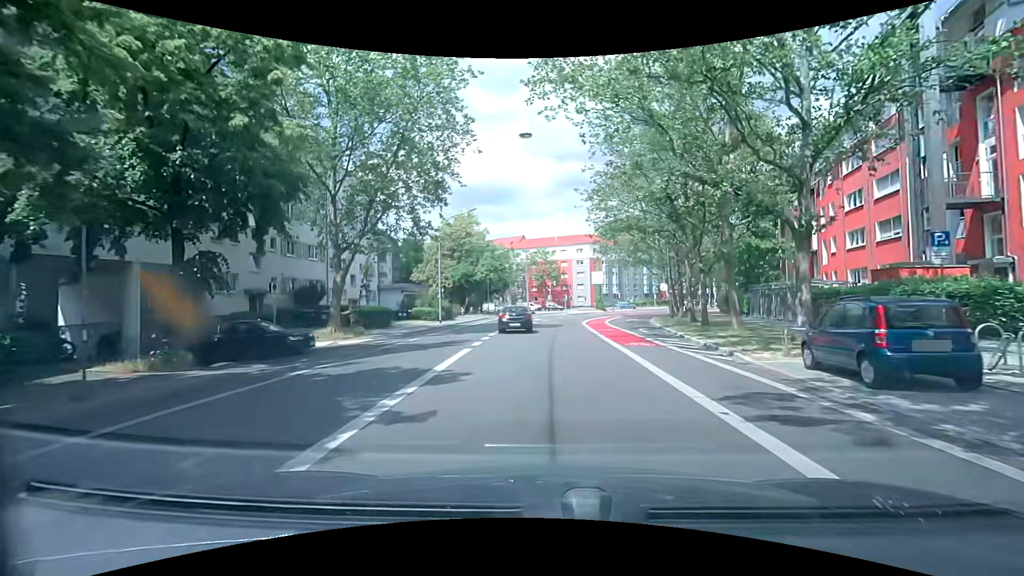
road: secondary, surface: asphalt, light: Day
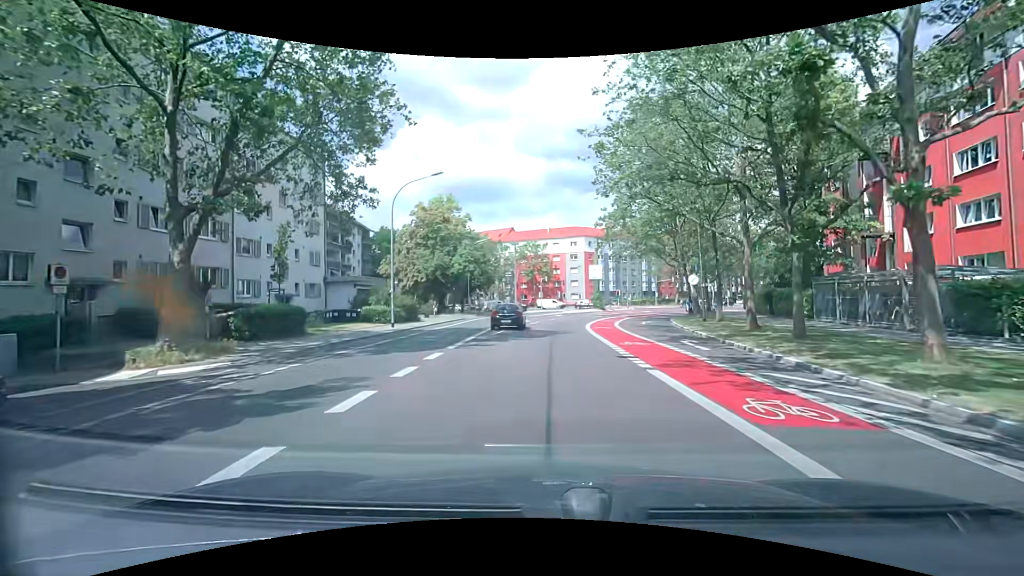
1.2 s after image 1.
(+0.1, +11.0) m; 0°
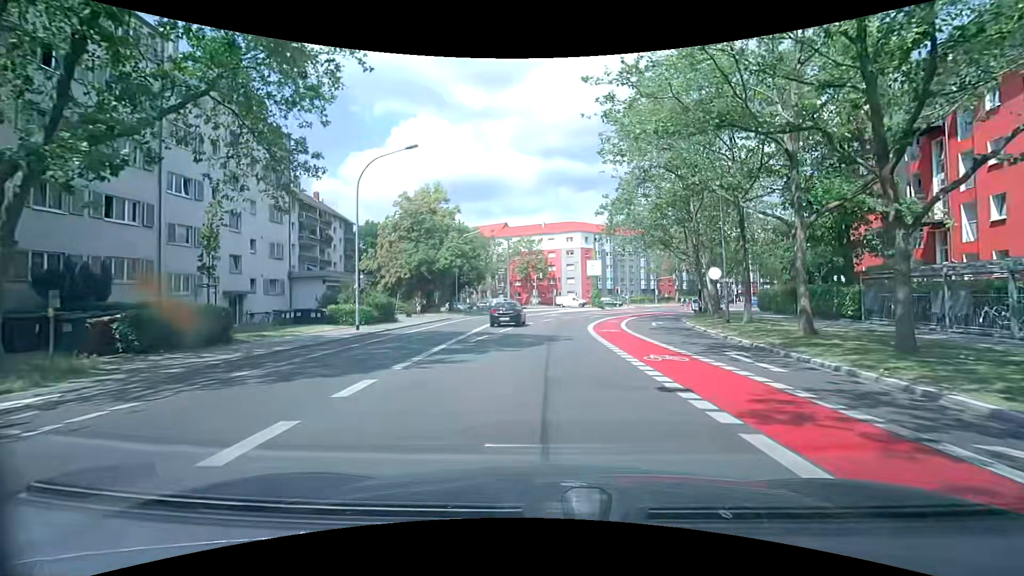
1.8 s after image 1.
(+0.1, +5.1) m; +1°
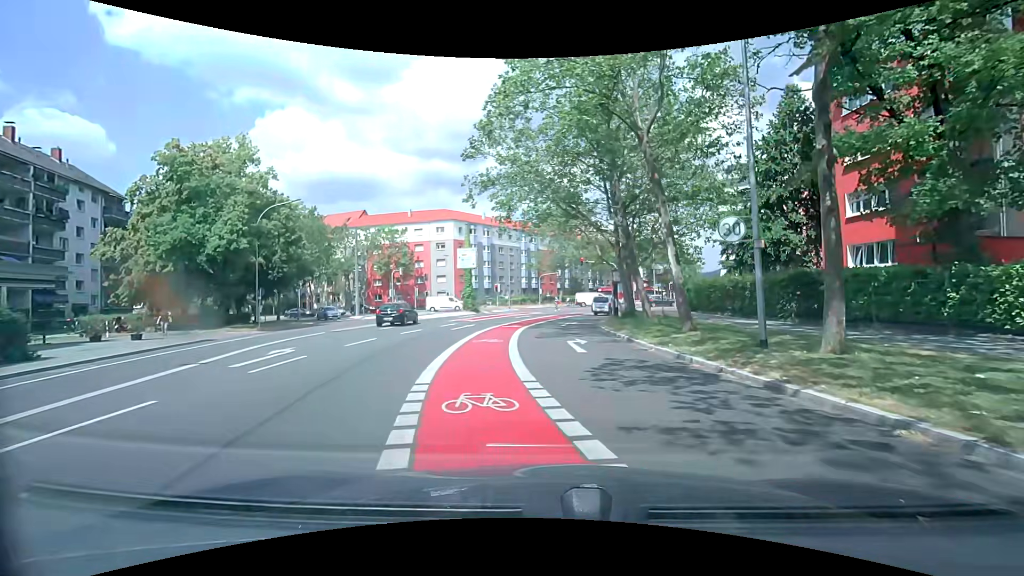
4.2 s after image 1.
(+1.8, +17.5) m; +13°
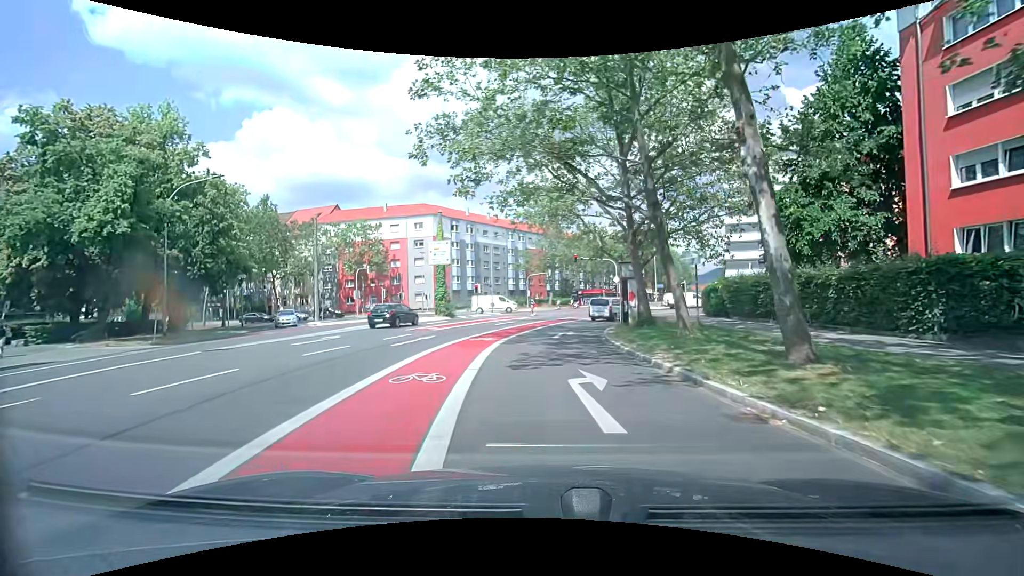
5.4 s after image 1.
(+0.1, +8.1) m; +1°
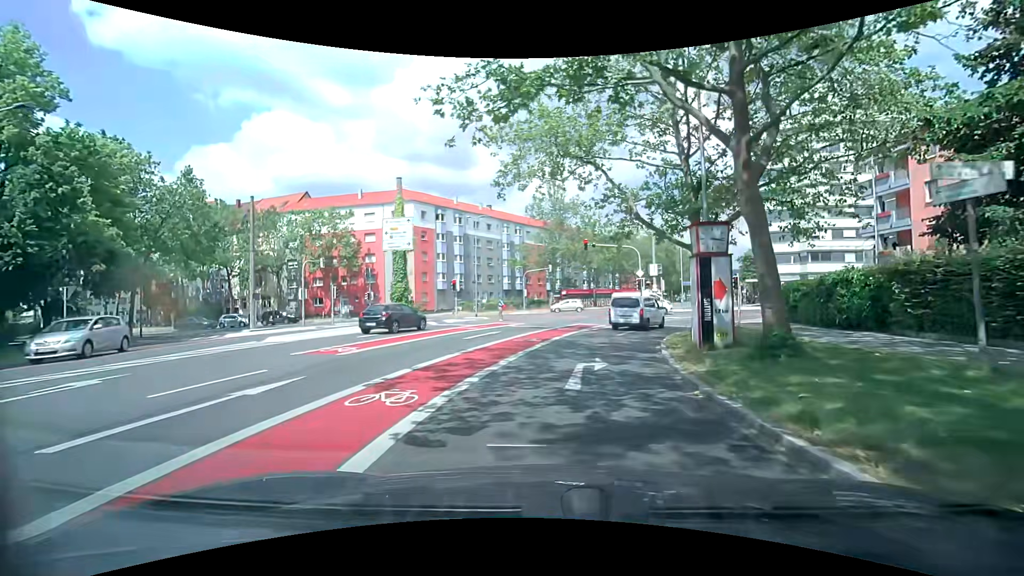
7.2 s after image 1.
(0.0, +12.1) m; 0°
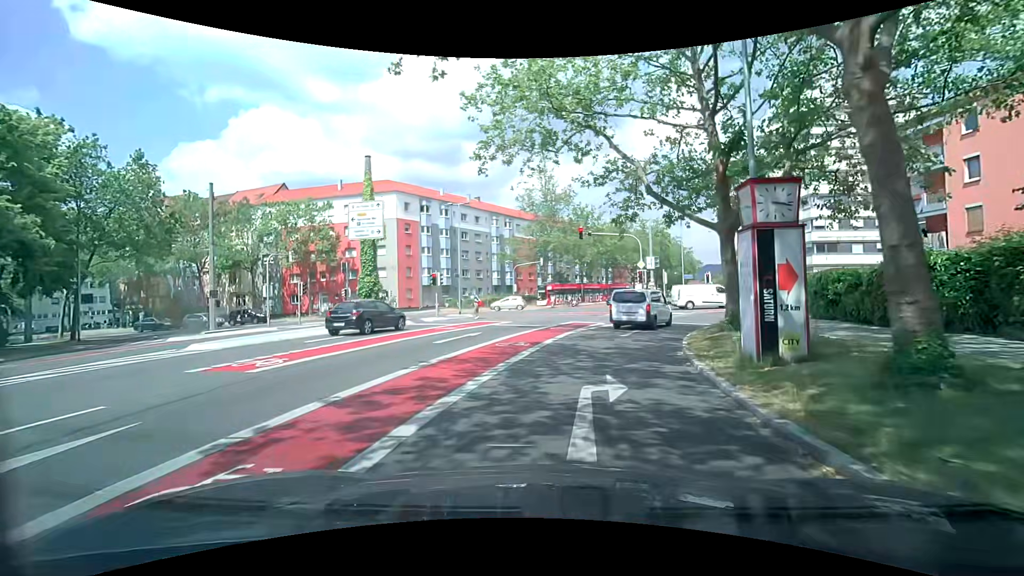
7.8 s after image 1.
(+0.1, +3.8) m; 0°
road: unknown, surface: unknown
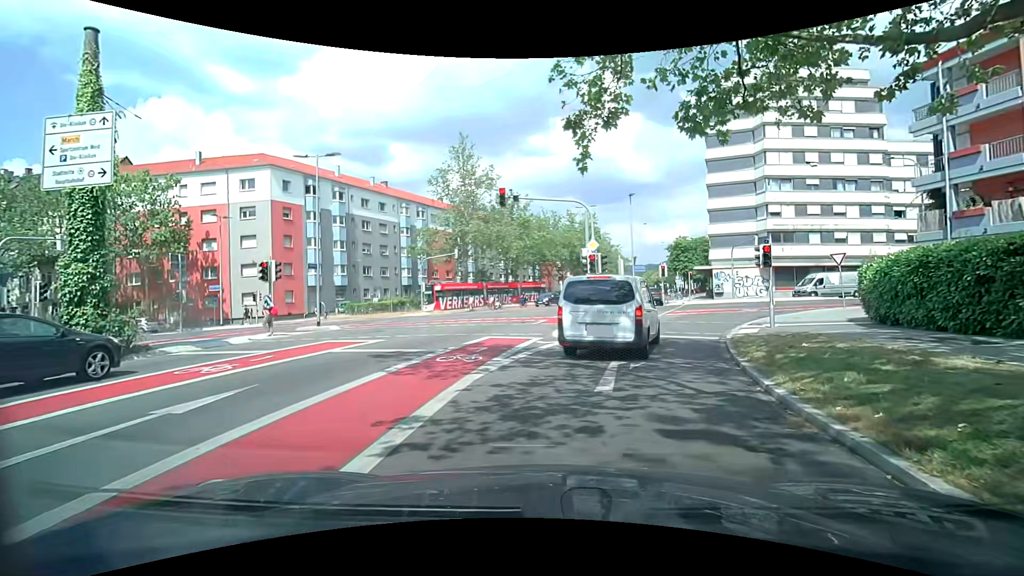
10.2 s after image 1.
(+1.1, +11.7) m; +11°
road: secondary_link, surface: asphalt
